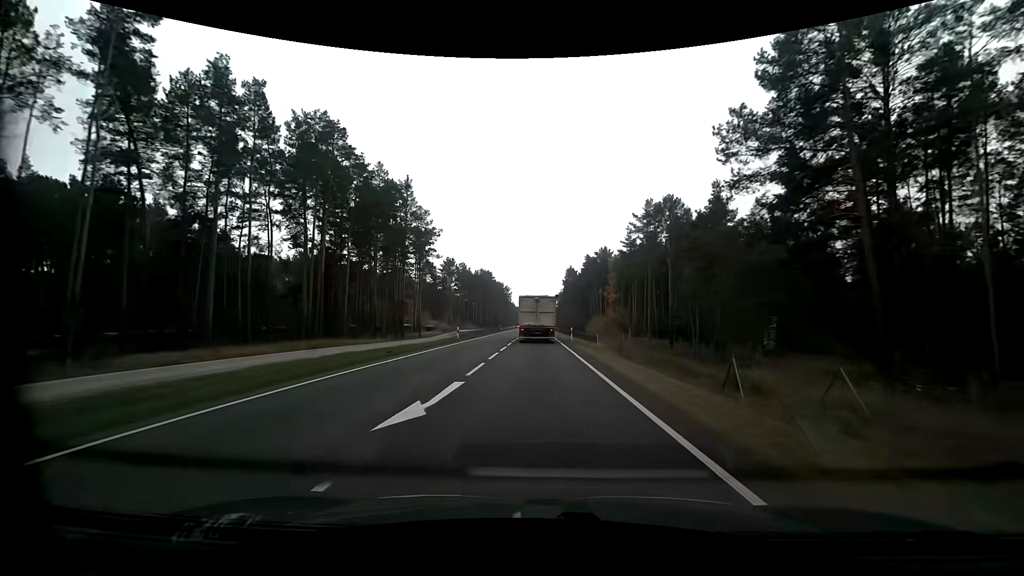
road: primary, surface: asphalt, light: Day
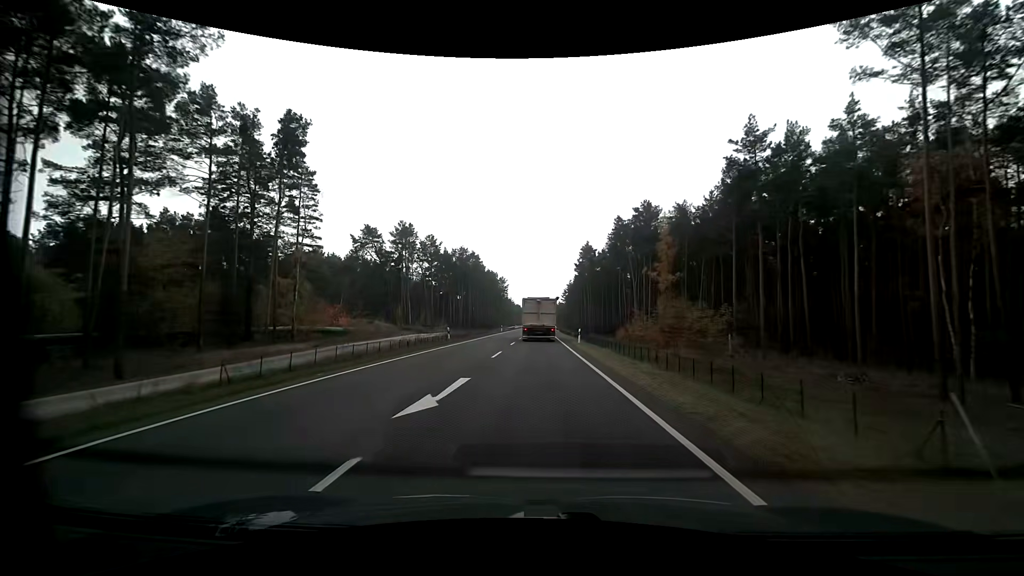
(-0.2, +54.1) m; 0°
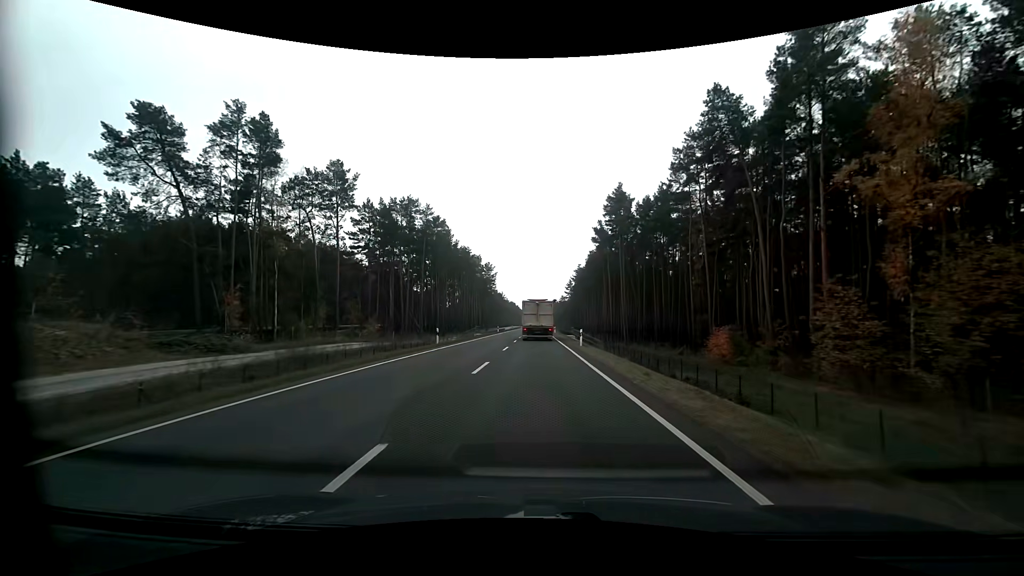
(+0.1, +53.7) m; 0°
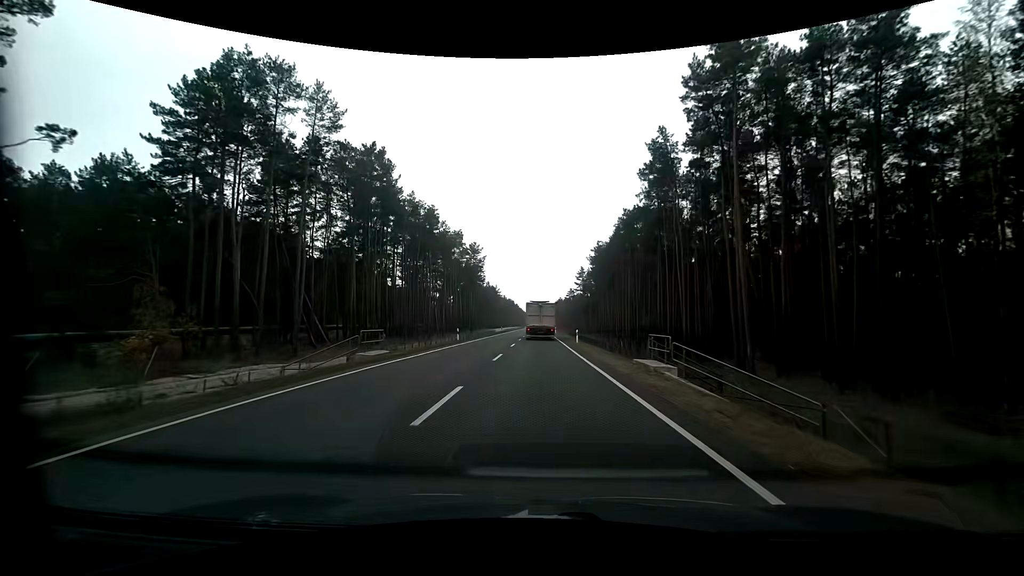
(+0.1, +42.9) m; 0°
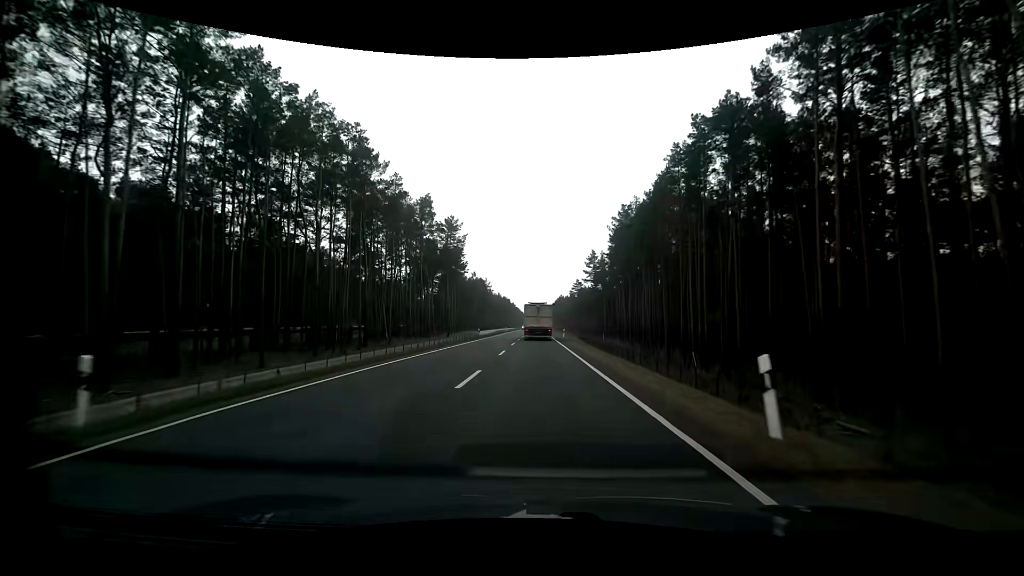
(0.0, +32.5) m; 0°
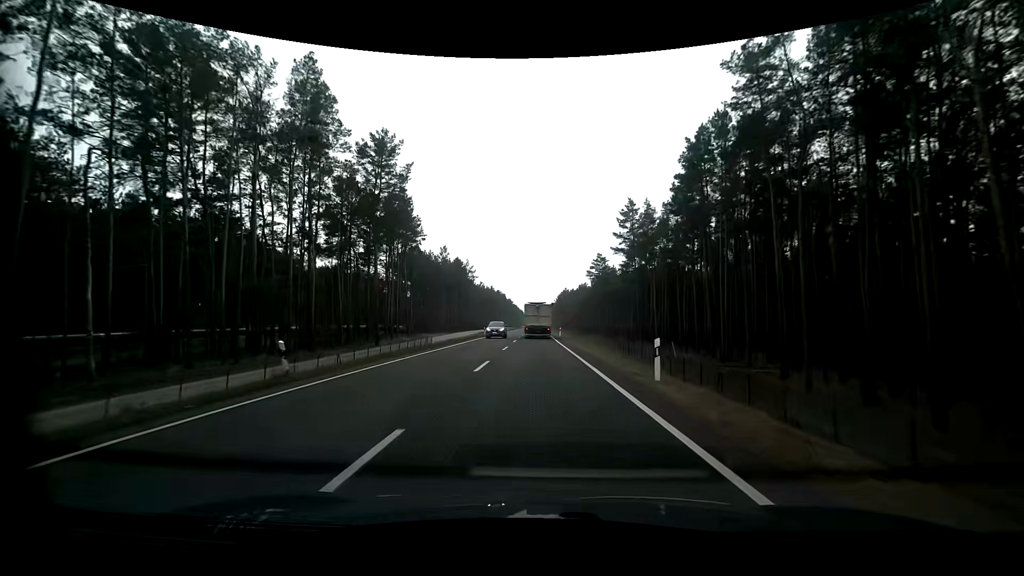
(-0.1, +43.8) m; 0°
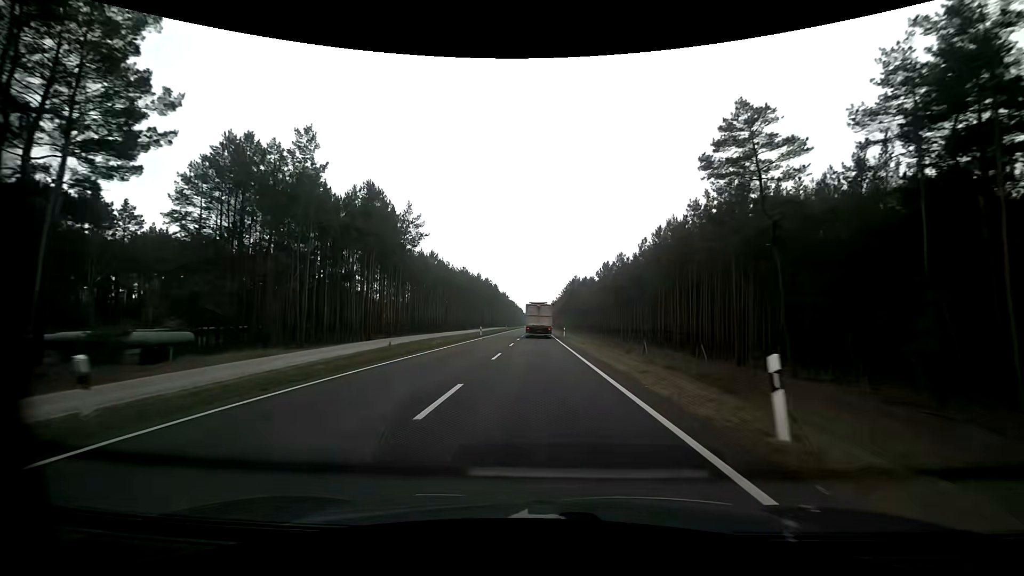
(-0.3, +56.1) m; 0°
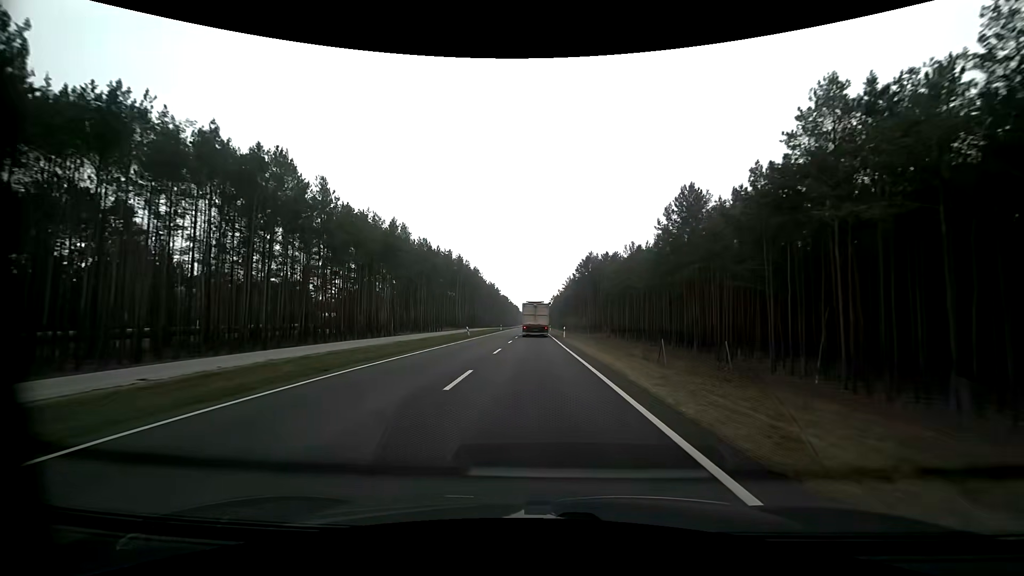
(+0.3, +57.0) m; +1°
(0, +10) (0, +20) (0, +30) (0, +40) (0, +50) (0, +60) (0, +70) (-1, +80) (-1, +90) (-1, +100) m
